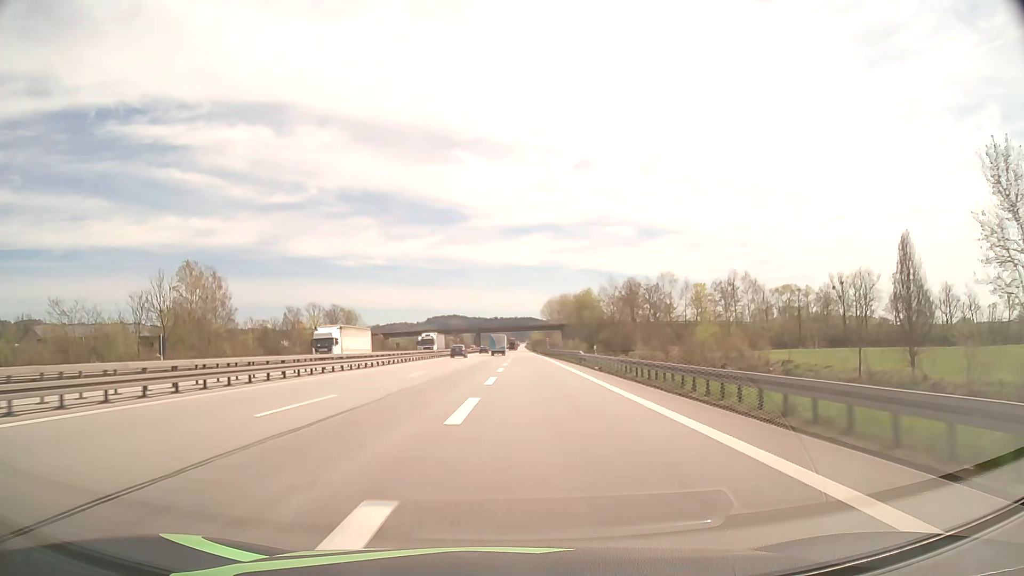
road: motorway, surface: asphalt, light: Day
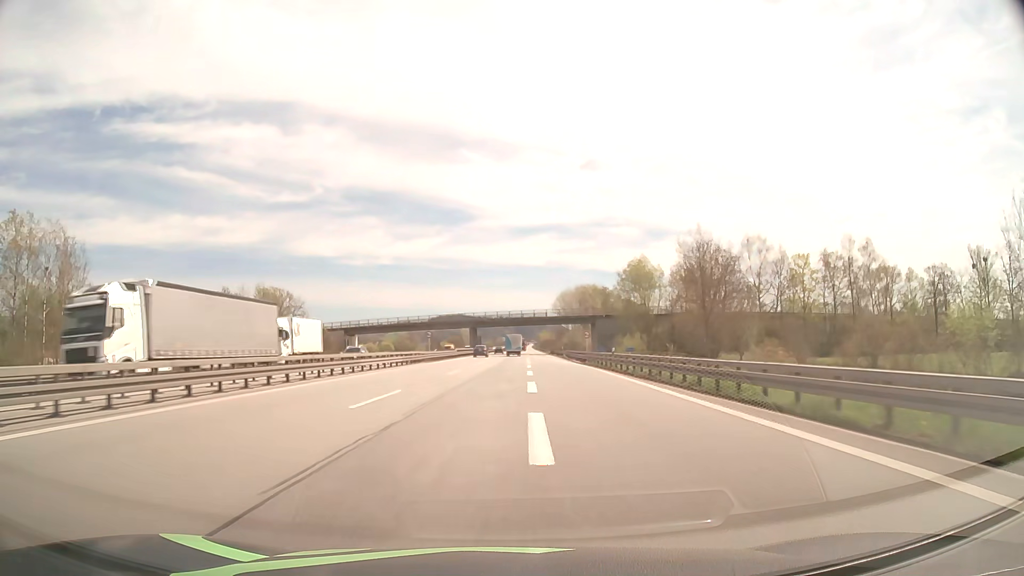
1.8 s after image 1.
(-0.3, +52.3) m; -1°
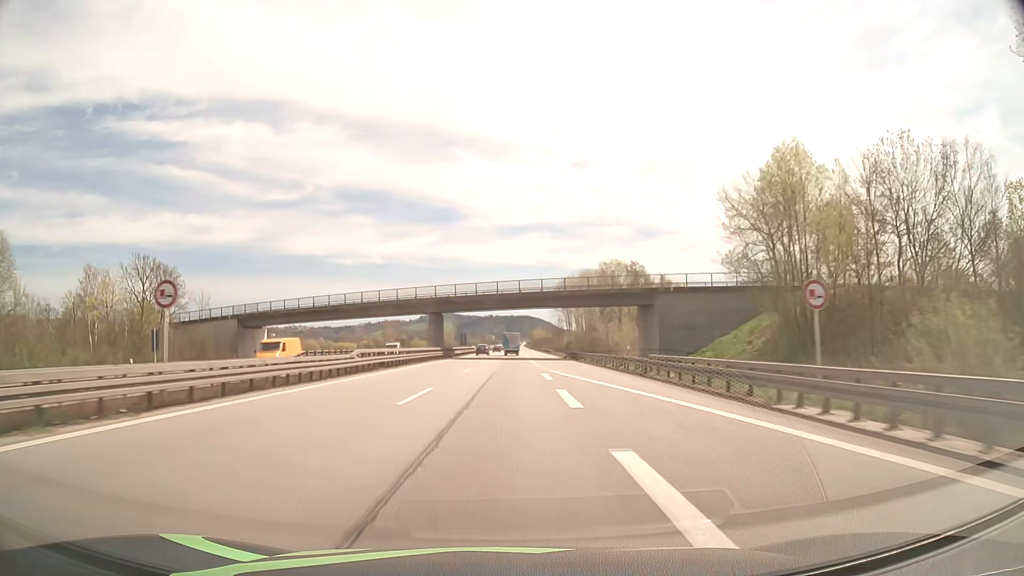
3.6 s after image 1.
(+0.5, +53.3) m; +1°
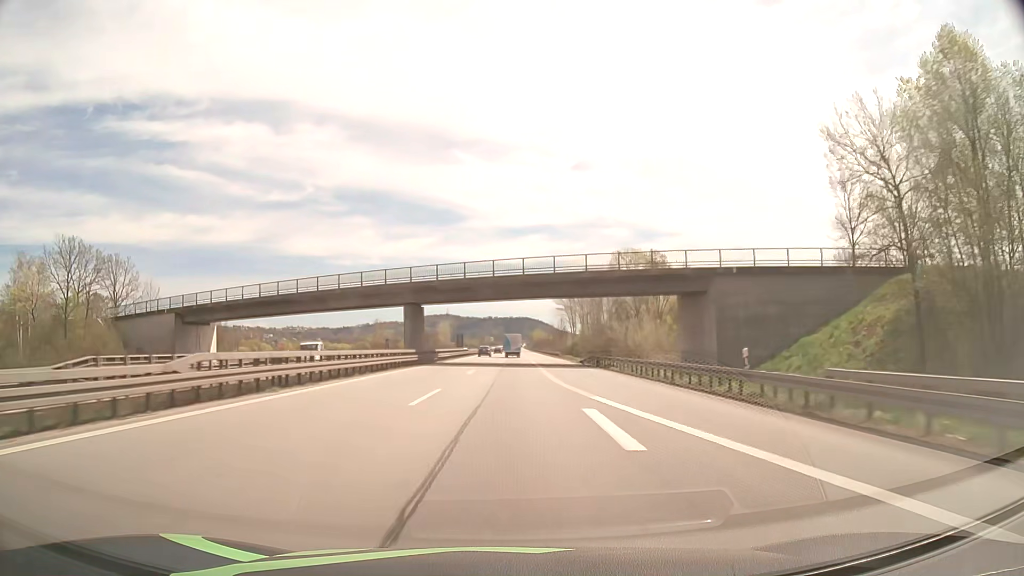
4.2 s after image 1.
(0.0, +18.1) m; 0°
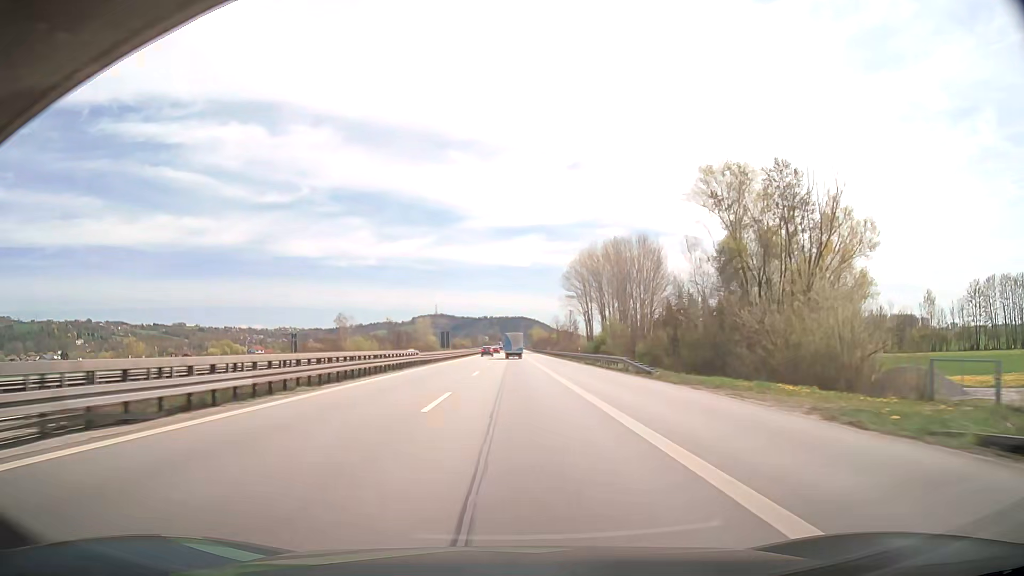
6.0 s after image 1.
(+0.3, +55.4) m; +2°
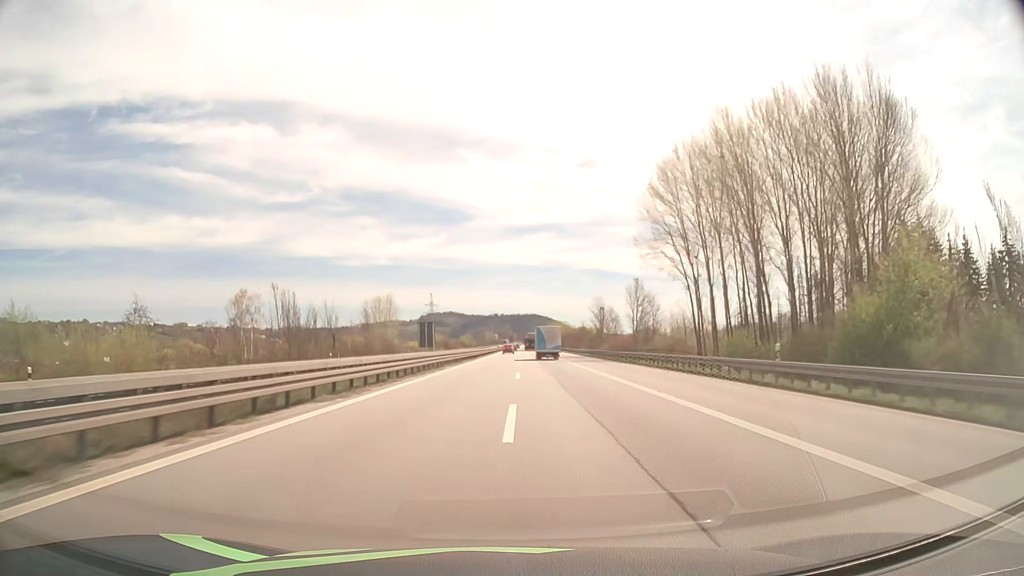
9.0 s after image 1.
(-3.0, +95.0) m; -2°
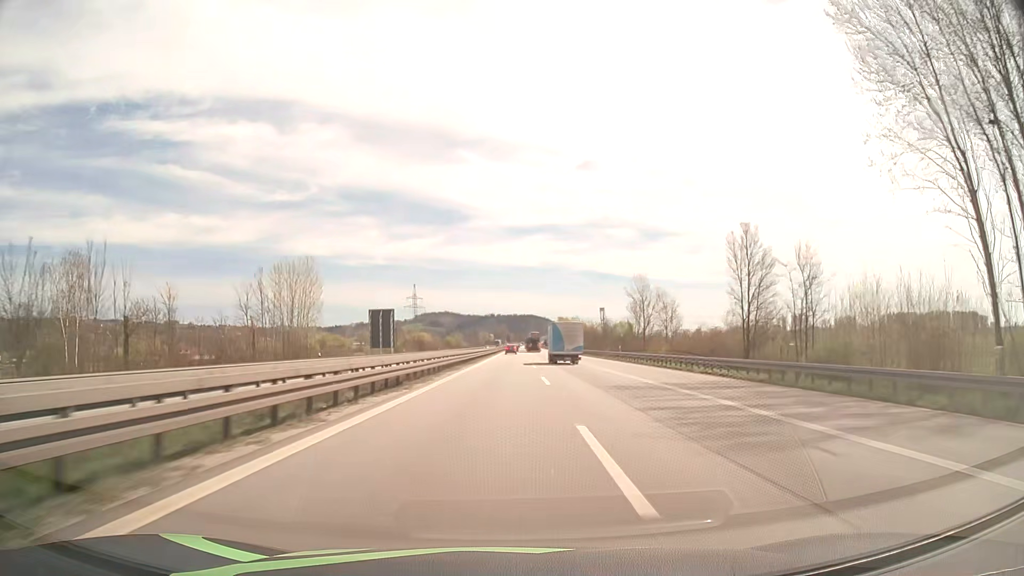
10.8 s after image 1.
(+0.2, +58.2) m; 0°
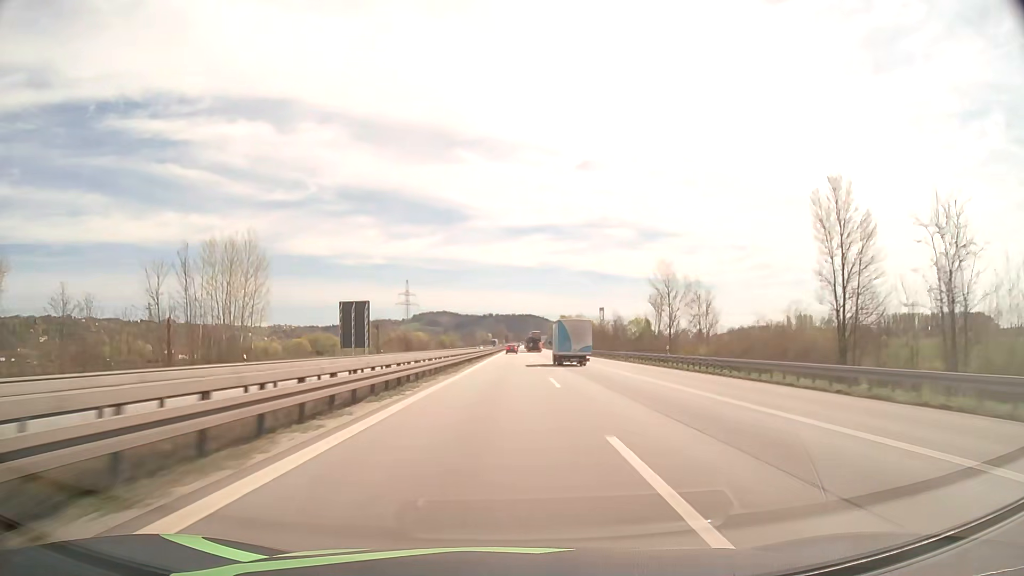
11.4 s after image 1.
(0.0, +19.5) m; 0°
(0, +10) (0, +20) (0, +30) (0, +40) (0, +50) (0, +60) (0, +70) (+1, +80) (+1, +90) (+1, +100) m
